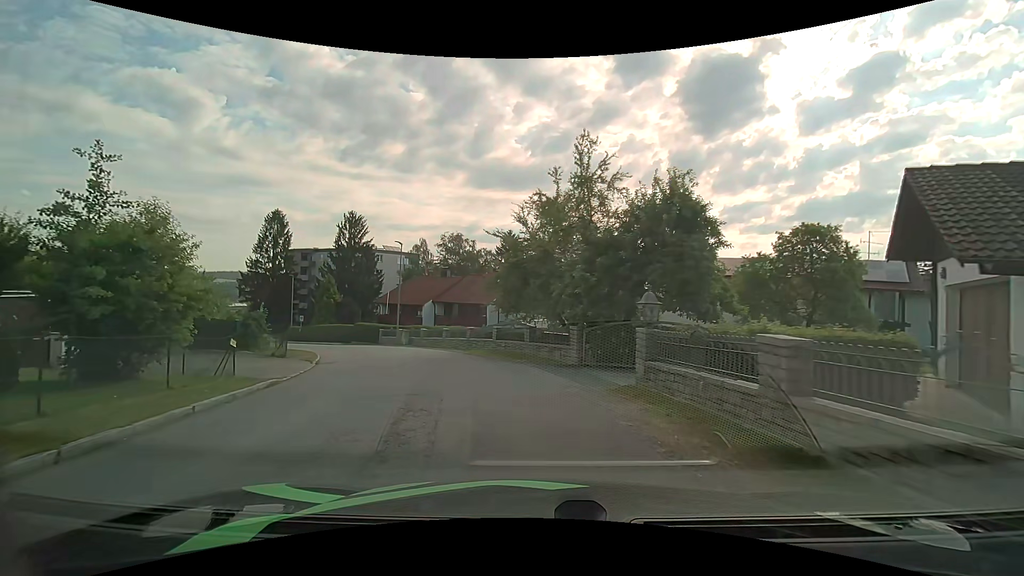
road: unclassified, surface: asphalt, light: Day
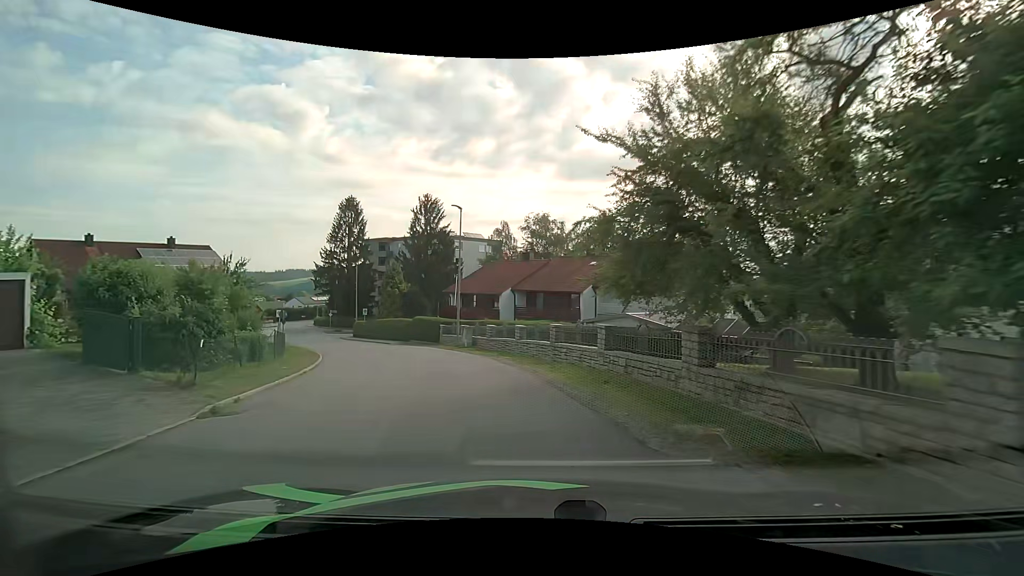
(-1.0, +11.4) m; -10°
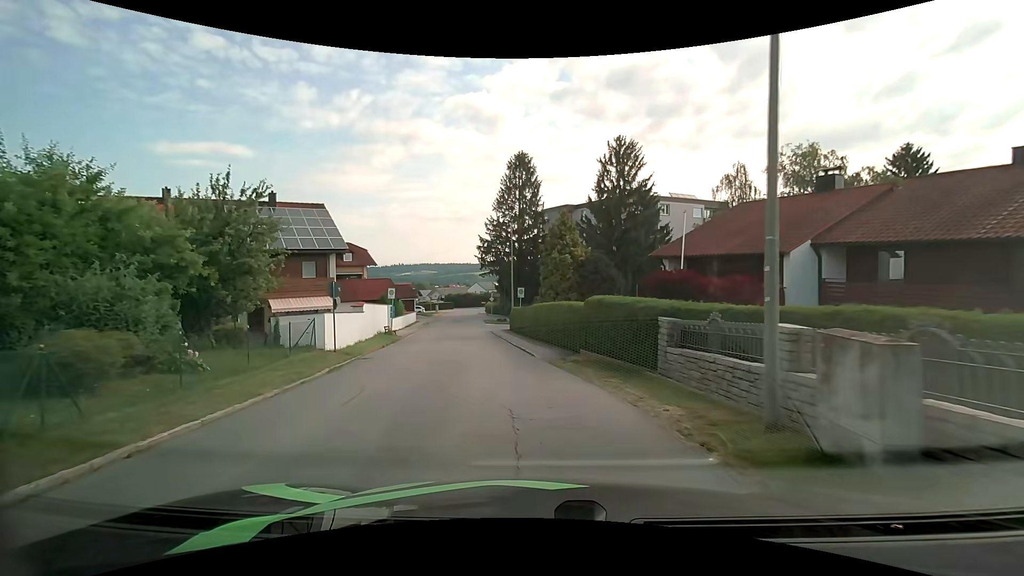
(-4.2, +21.6) m; -22°
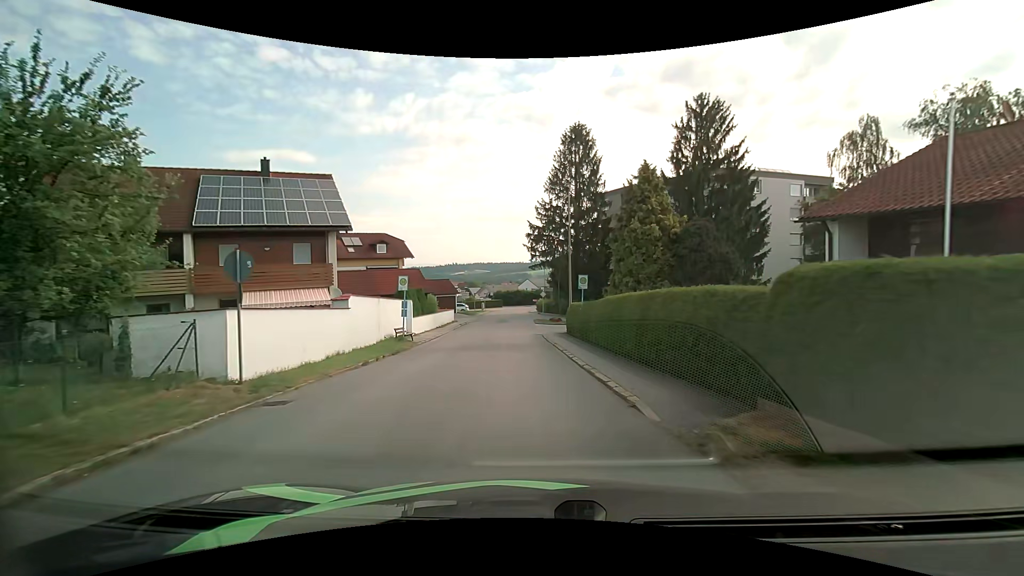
(-0.6, +9.5) m; -6°
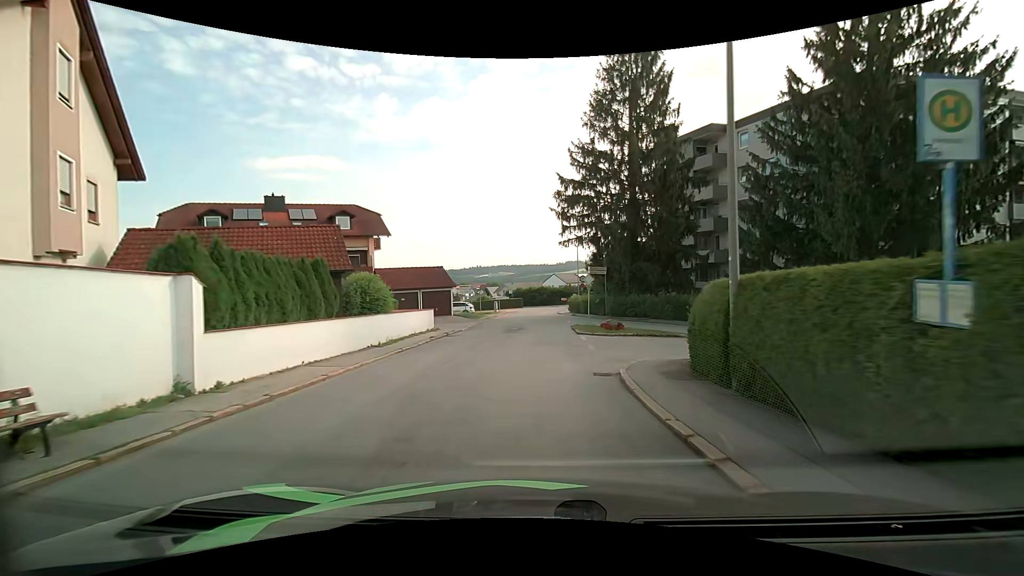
(-0.7, +20.2) m; -2°
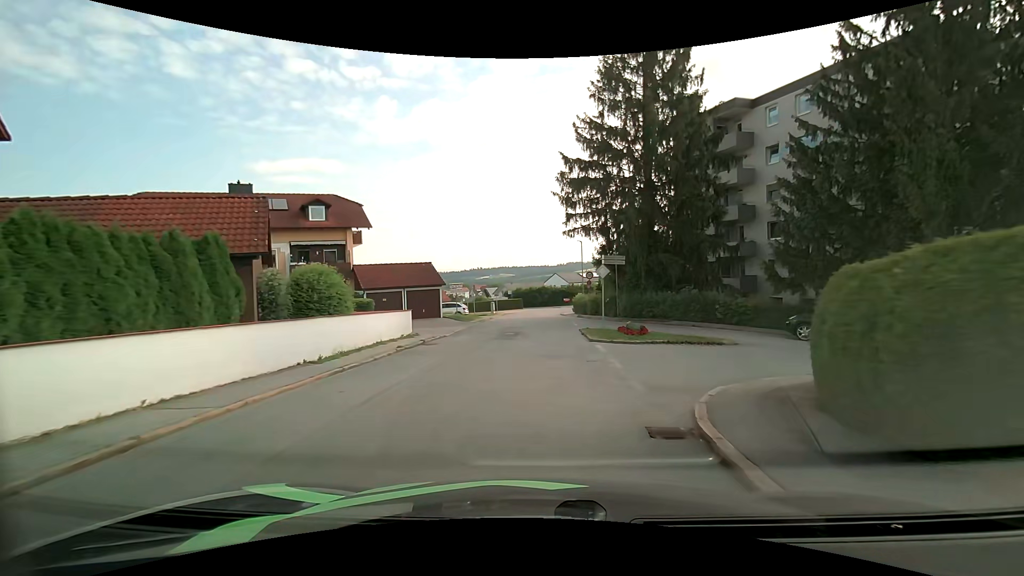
(0.0, +5.1) m; -1°
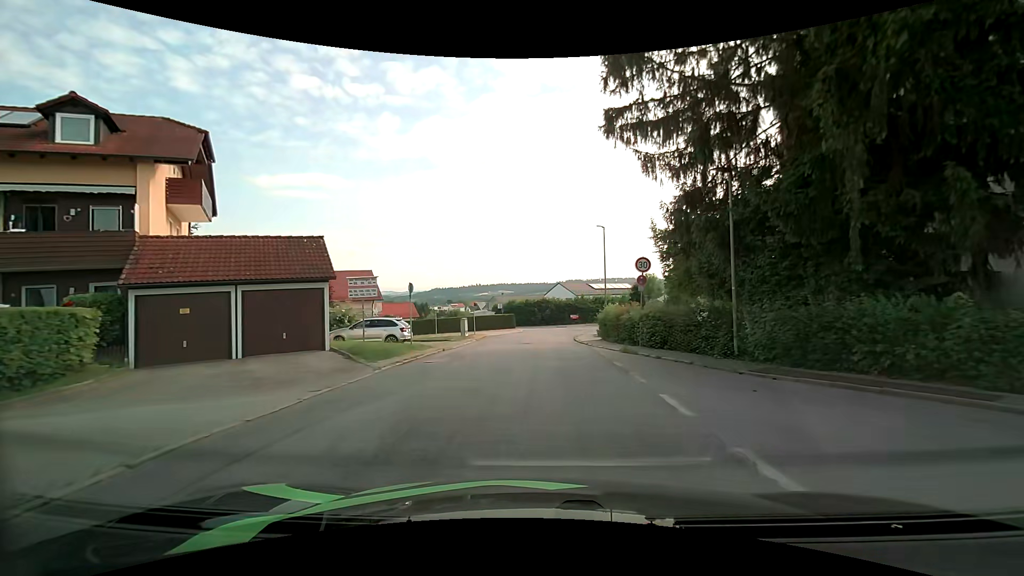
(+0.2, +20.1) m; 0°
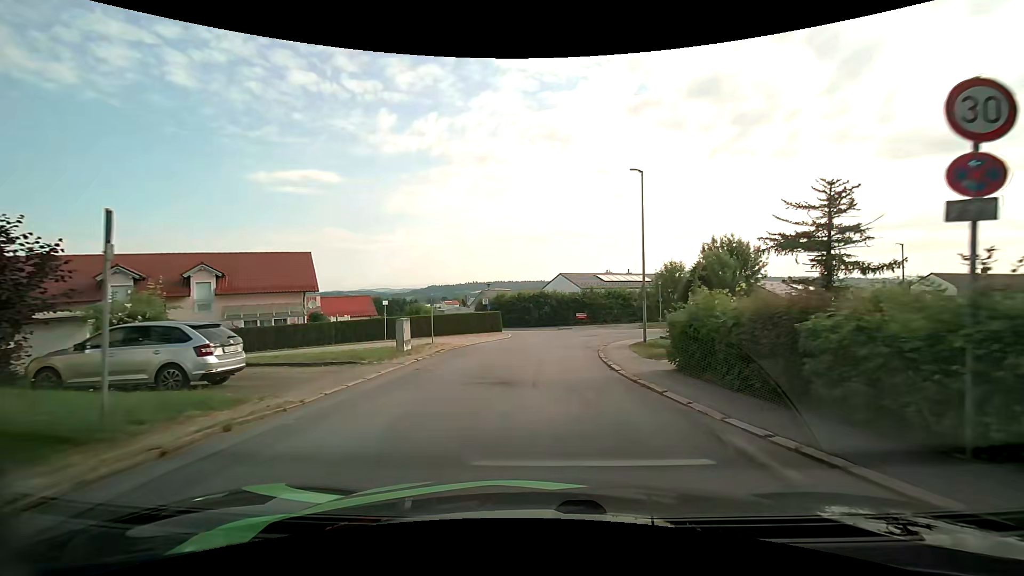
(+0.2, +14.6) m; +1°
(0, +10) (0, +20) (+3, +30) (+8, +38) (+16, +44) (+24, +50) (+33, +54) (+42, +59) (+51, +63) (+61, +66) m
